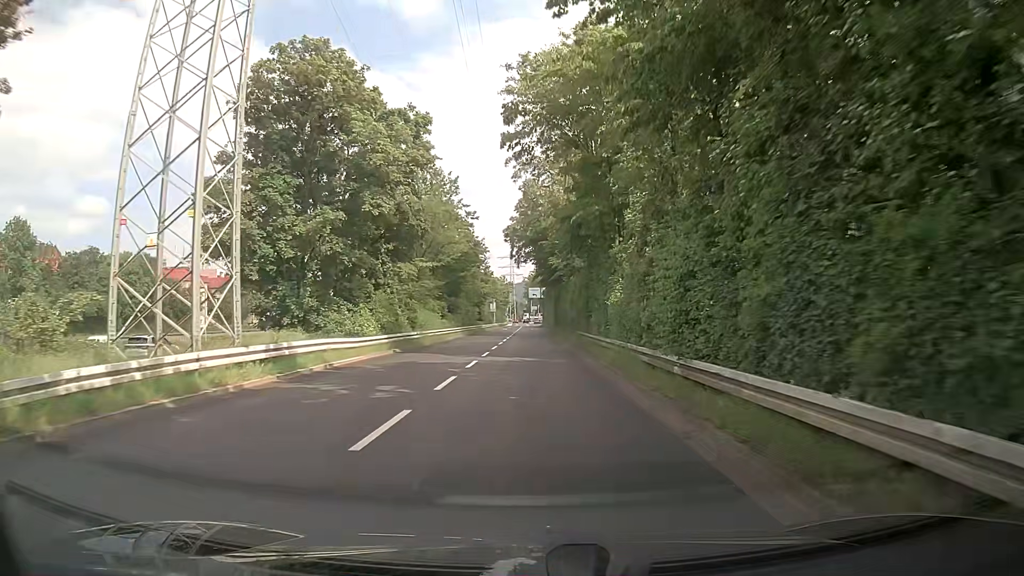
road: trunk_link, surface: asphalt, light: Day
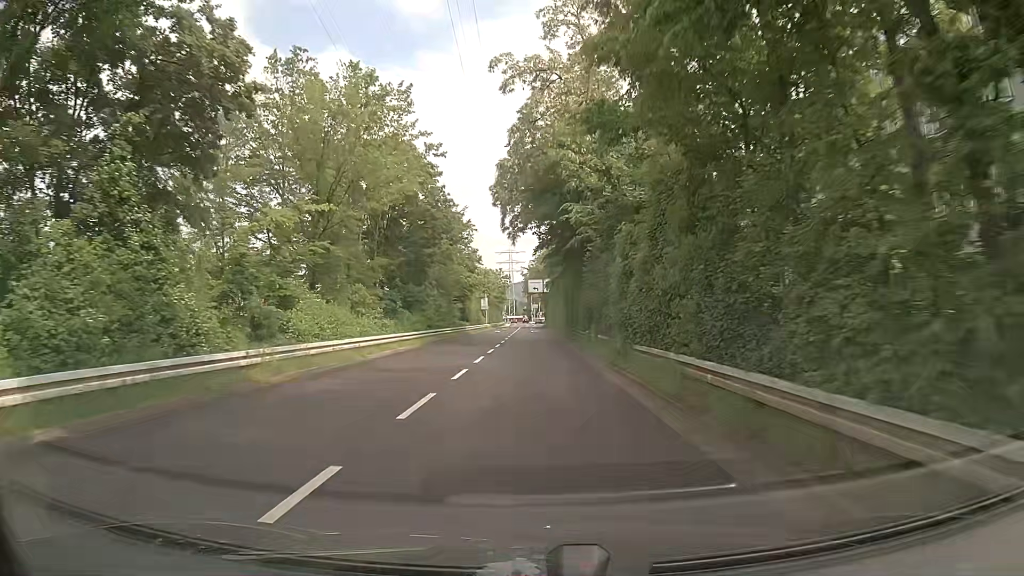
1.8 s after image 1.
(-0.2, +21.9) m; 0°
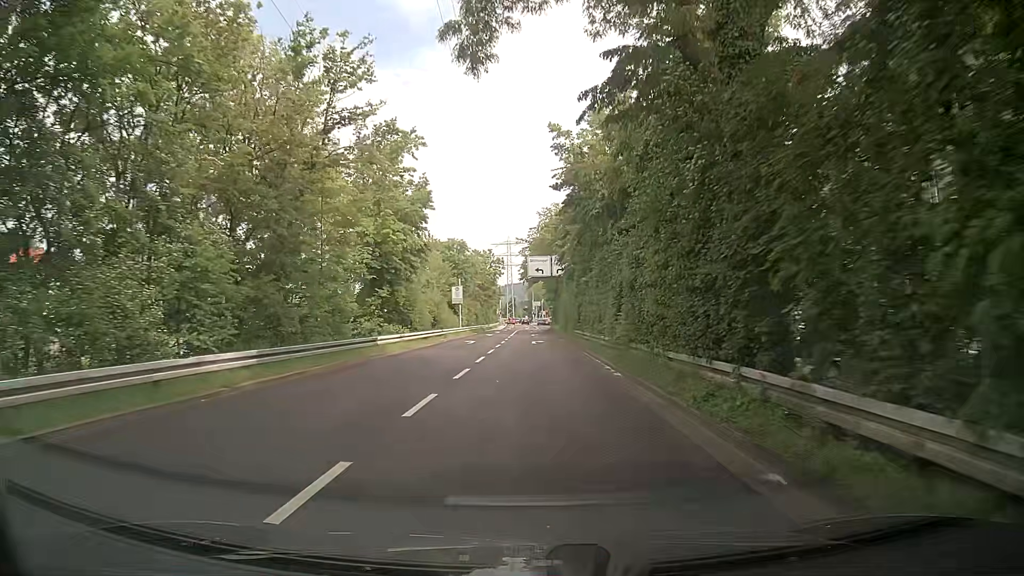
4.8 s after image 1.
(-0.4, +36.0) m; -1°
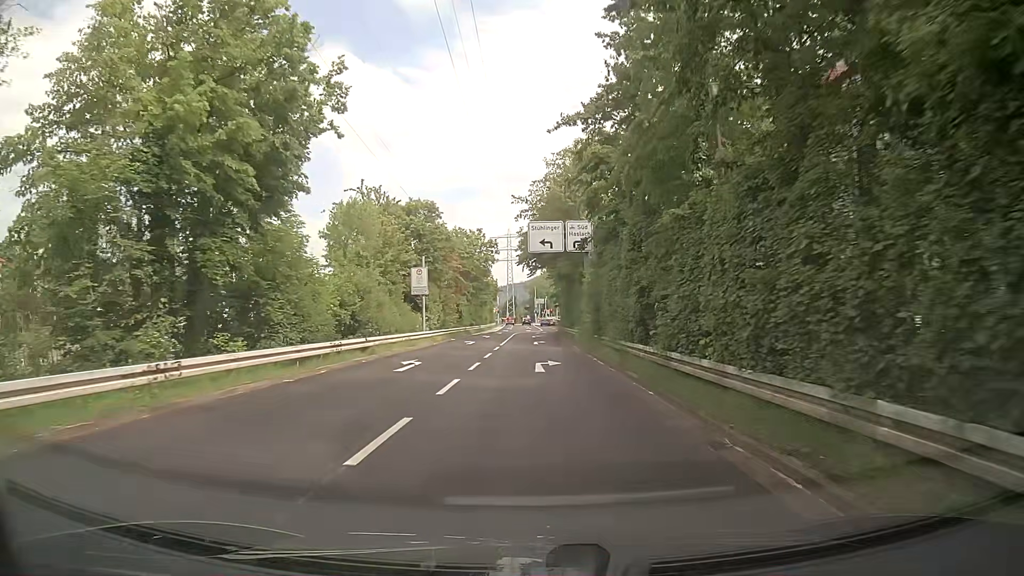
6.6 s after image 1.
(0.0, +21.1) m; 0°
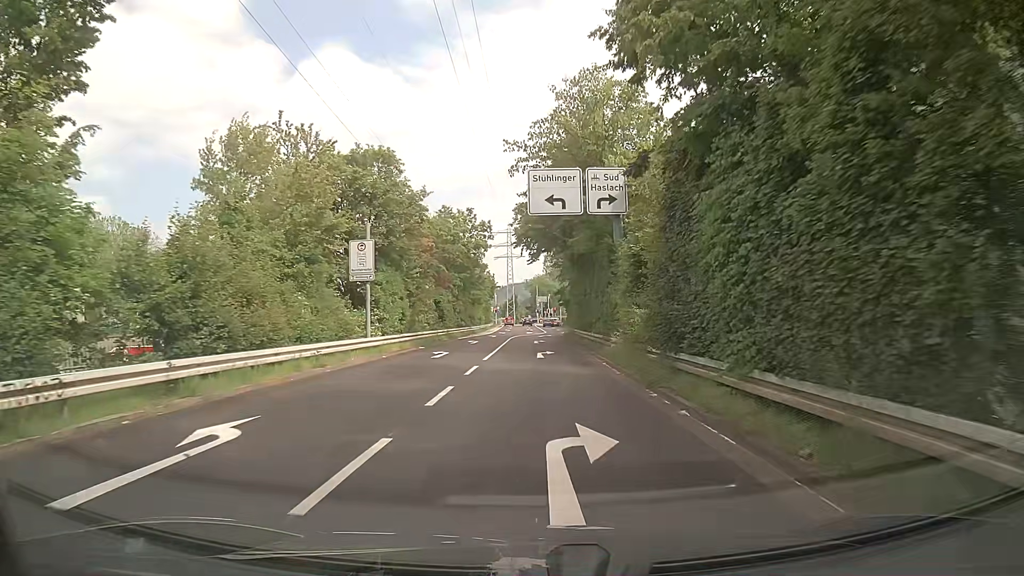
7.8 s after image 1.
(+0.1, +13.6) m; +1°
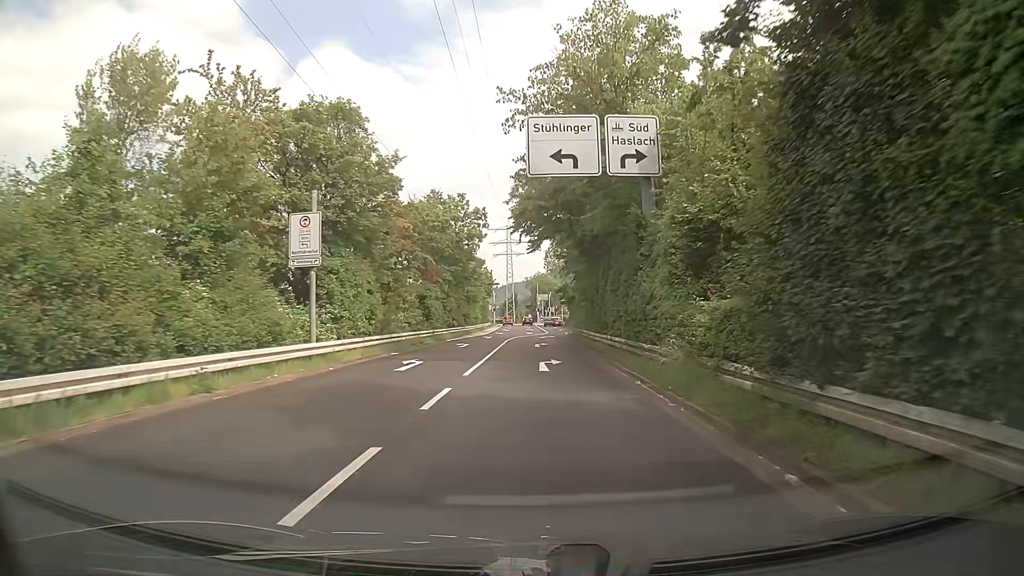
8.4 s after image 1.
(-0.1, +6.6) m; 0°
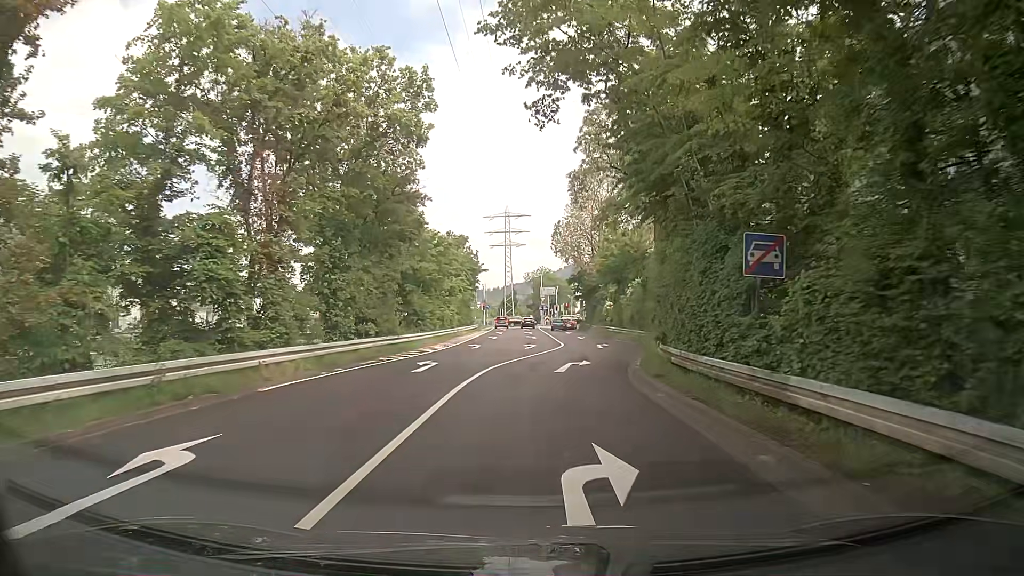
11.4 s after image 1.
(-0.5, +29.8) m; 0°
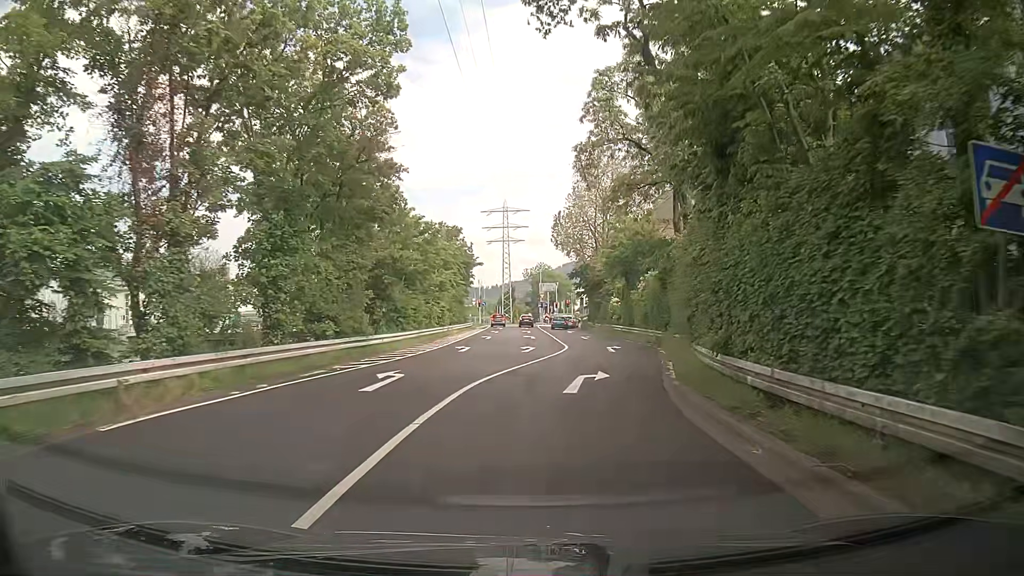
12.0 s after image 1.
(0.0, +5.4) m; 0°
